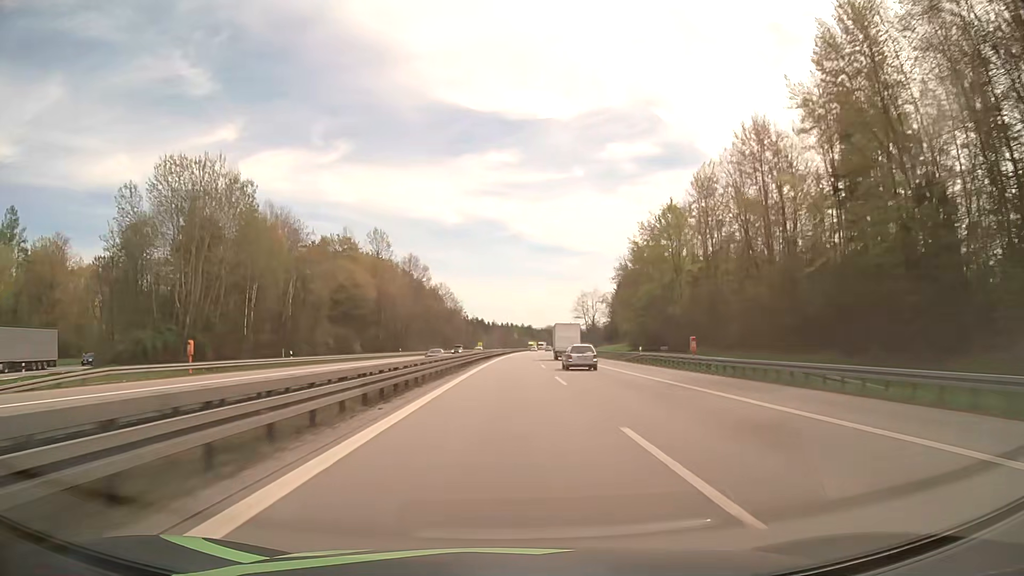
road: motorway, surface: asphalt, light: Day
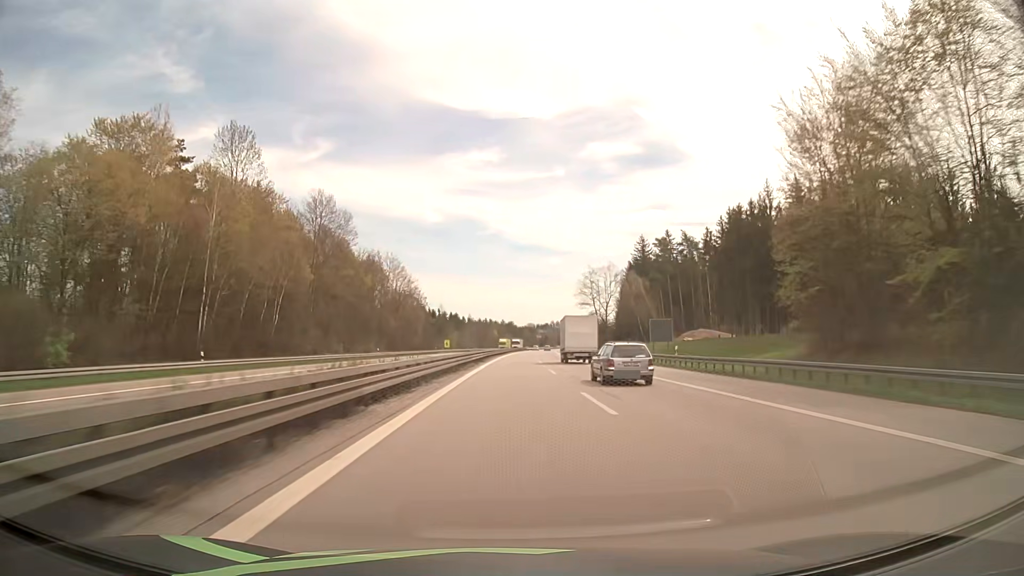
(+0.9, +64.5) m; +2°
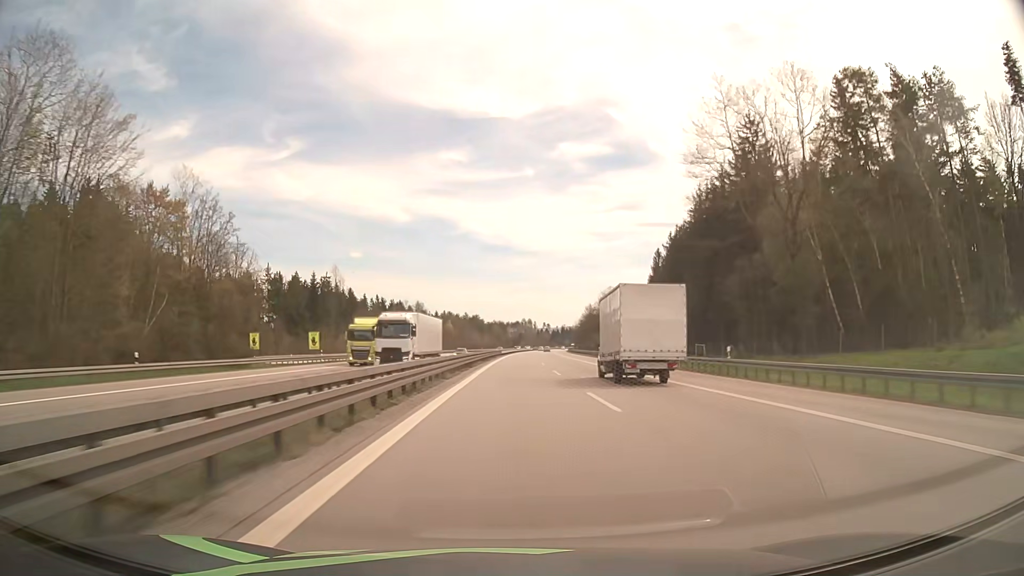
(+2.5, +108.4) m; +3°
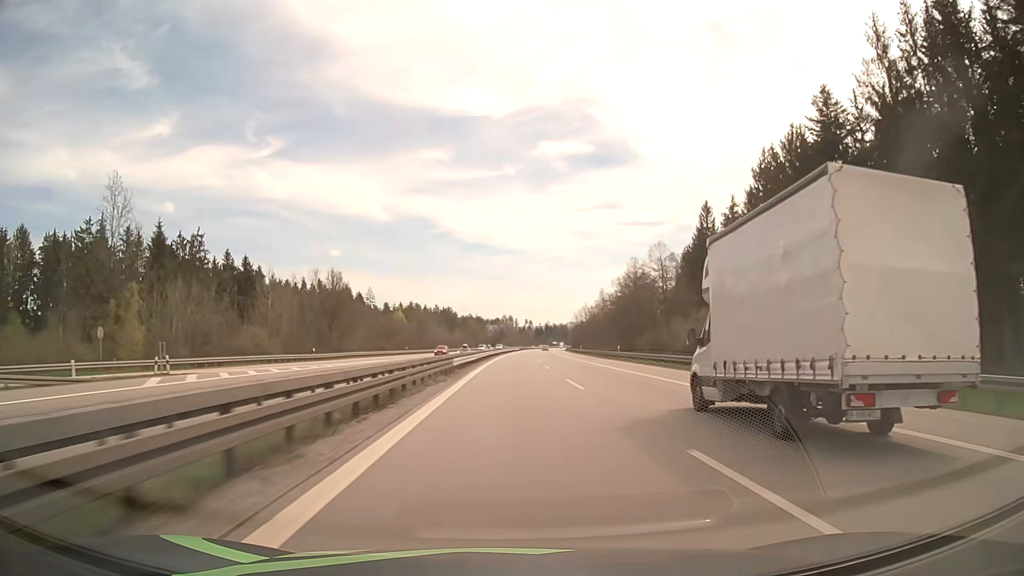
(+1.0, +65.6) m; +2°
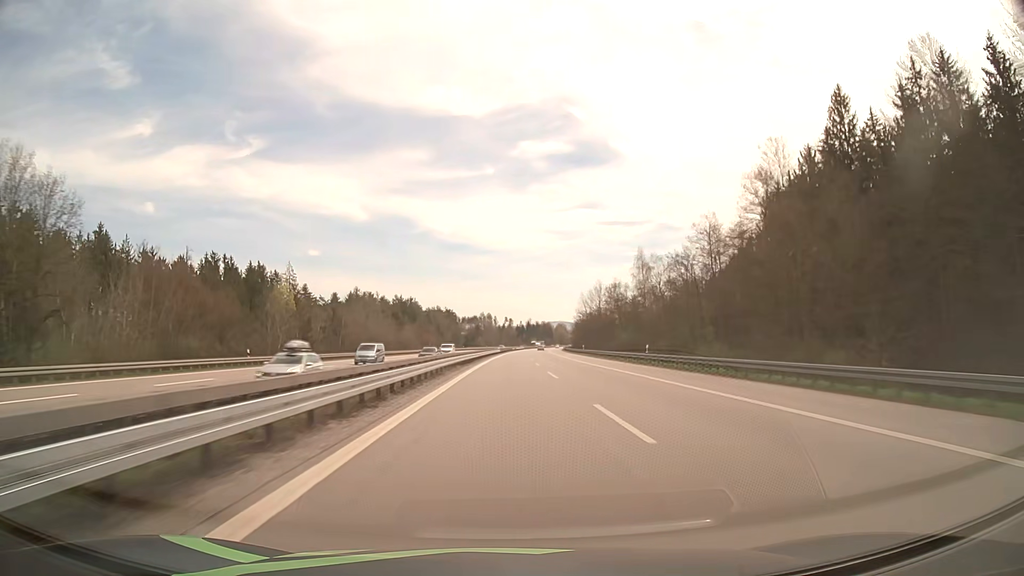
(+1.1, +65.8) m; +2°
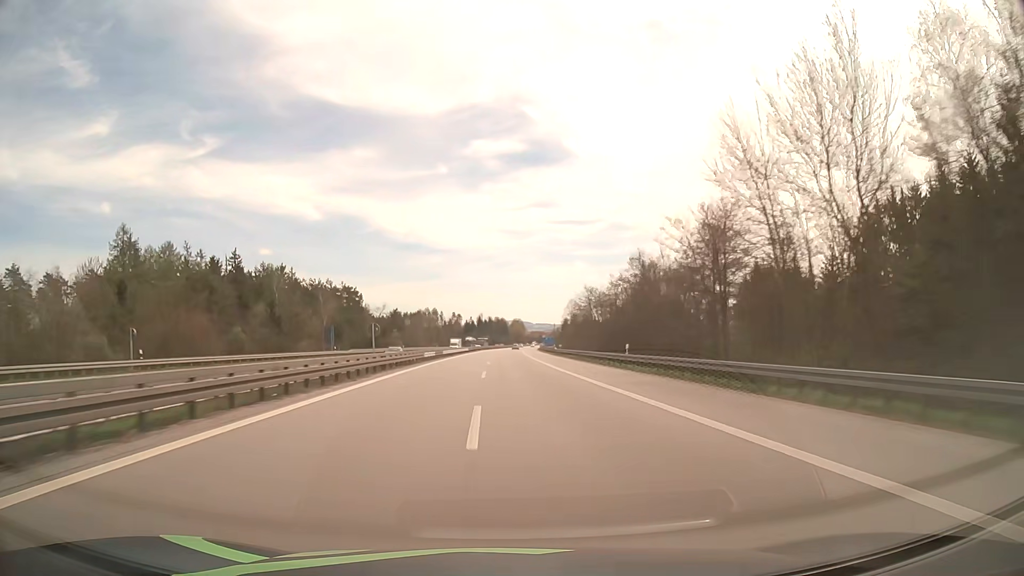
(+4.2, +109.2) m; +4°
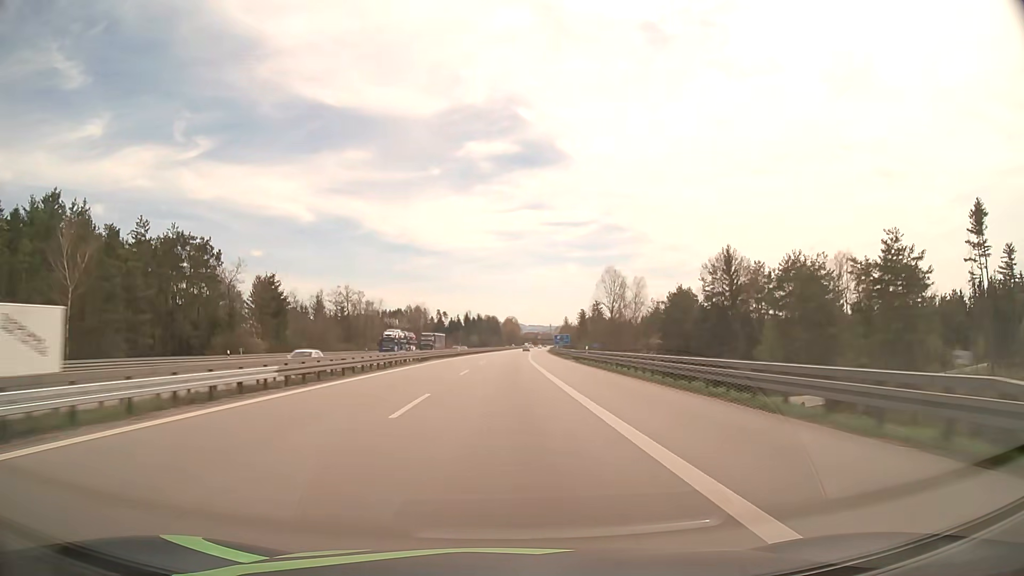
(+0.9, +86.9) m; +1°
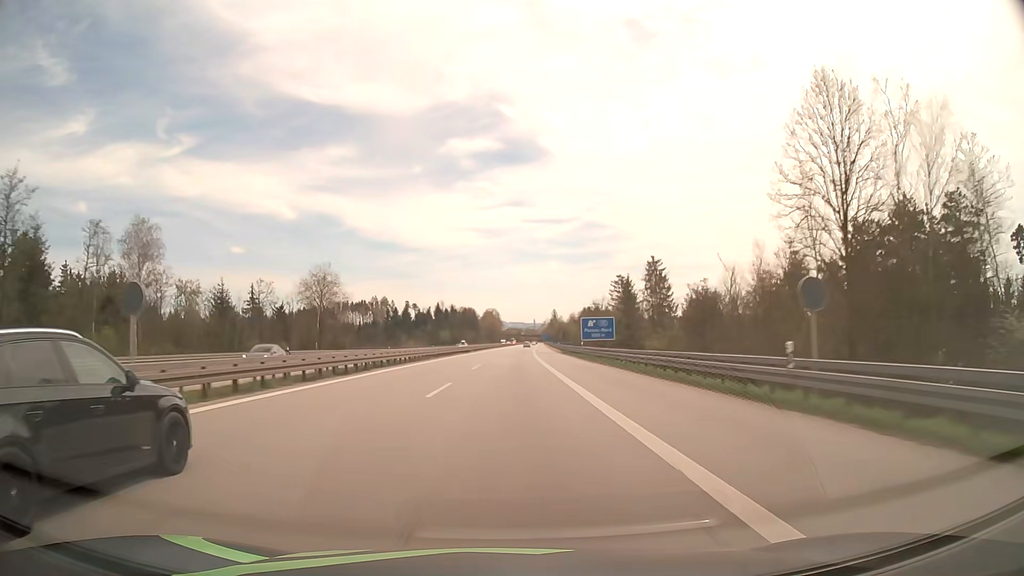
(+1.1, +86.4) m; +2°
(0, +10) (0, +20) (0, +30) (0, +40) (0, +50) (+1, +60) (+1, +70) (+1, +80) (+1, +90) (+2, +100) m
